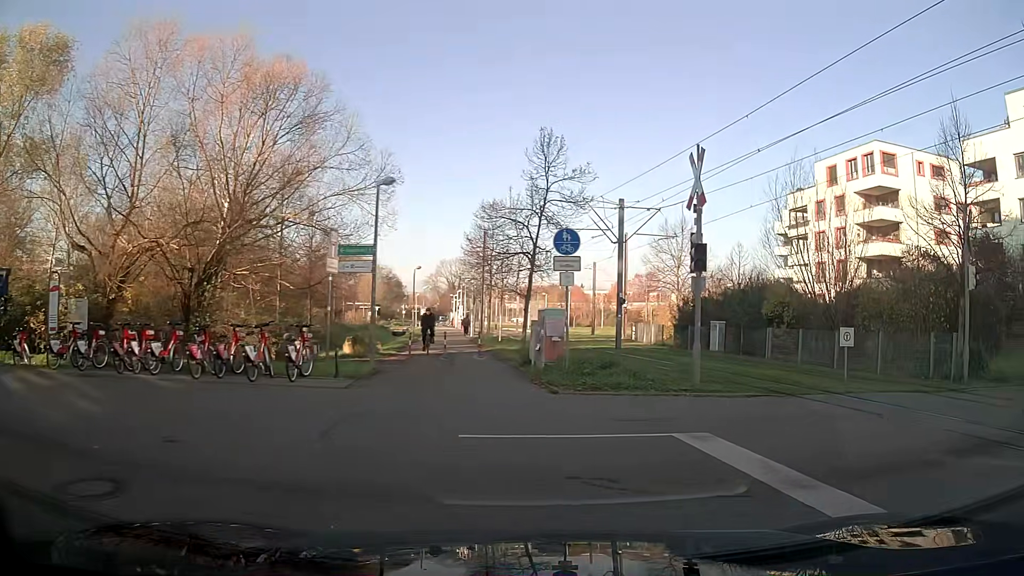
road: residential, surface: asphalt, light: Day
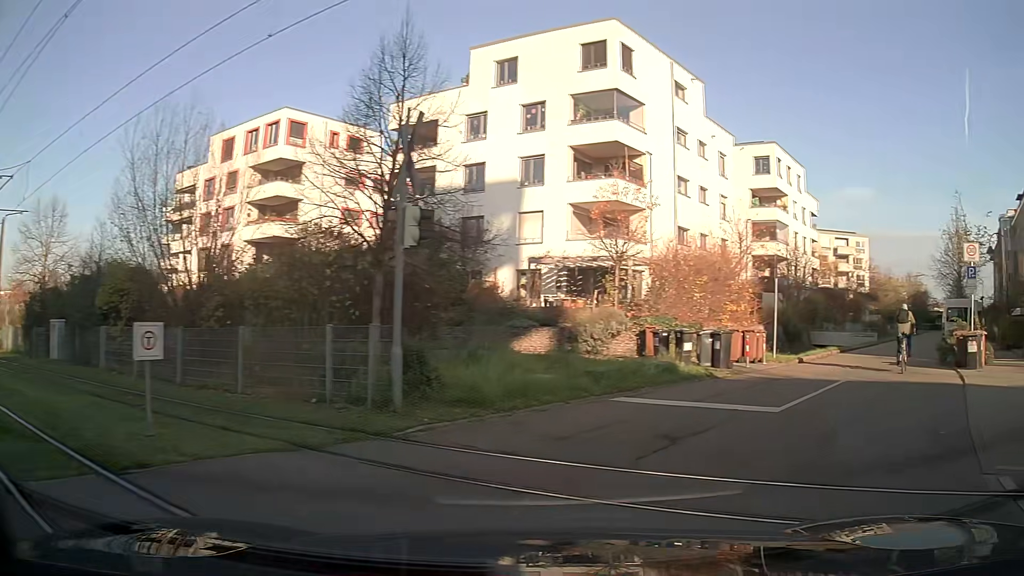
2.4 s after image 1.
(+3.5, +6.9) m; +54°
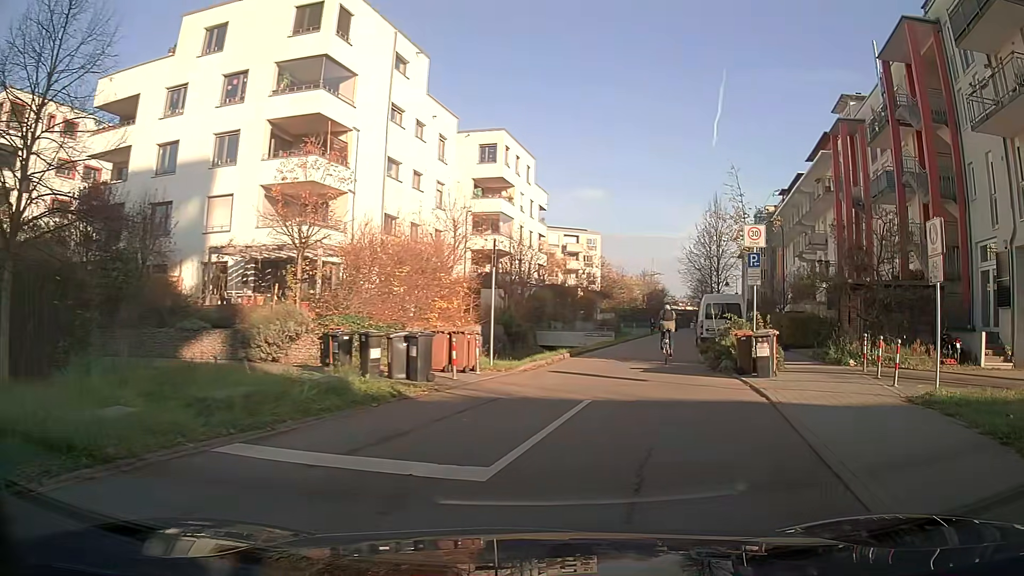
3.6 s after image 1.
(+0.9, +4.4) m; +18°
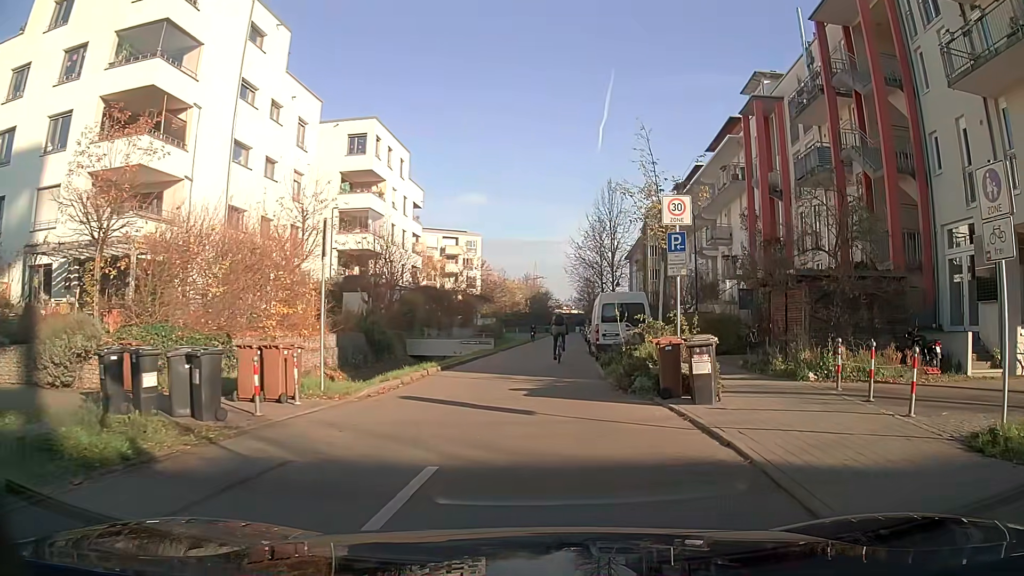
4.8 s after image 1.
(+0.4, +4.8) m; +9°
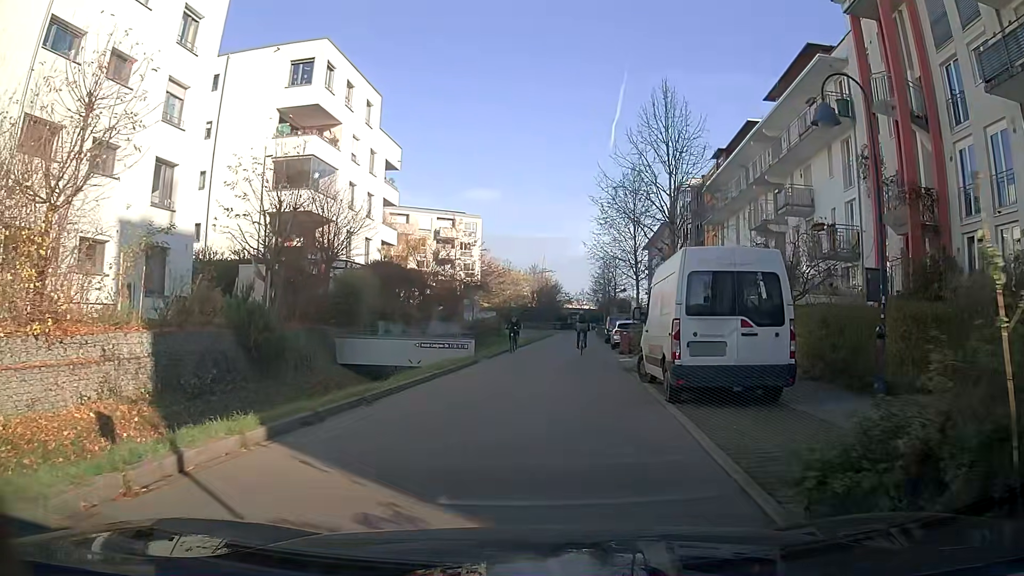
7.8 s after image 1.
(0.0, +13.9) m; -1°
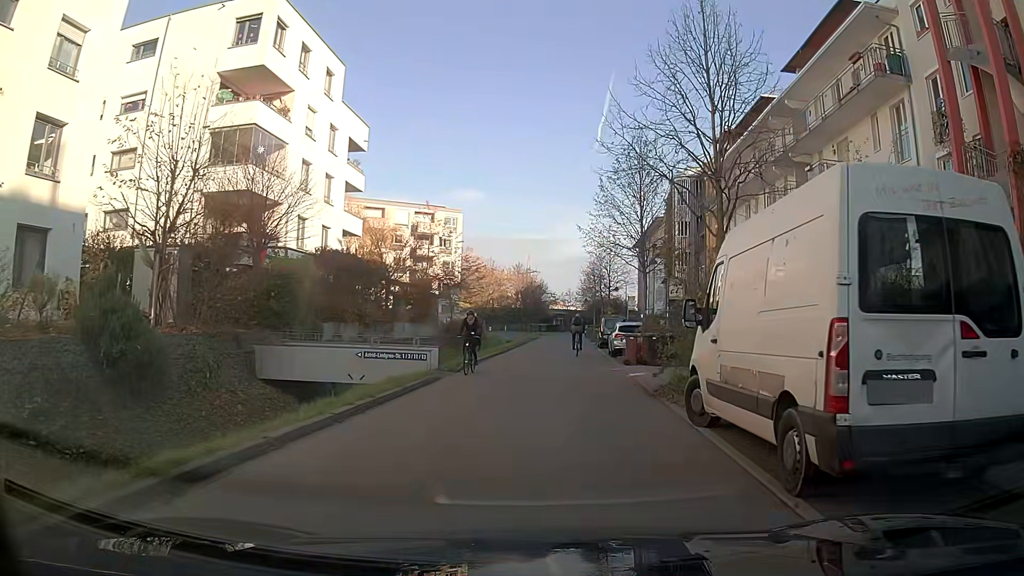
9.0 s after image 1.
(+0.1, +6.1) m; +1°
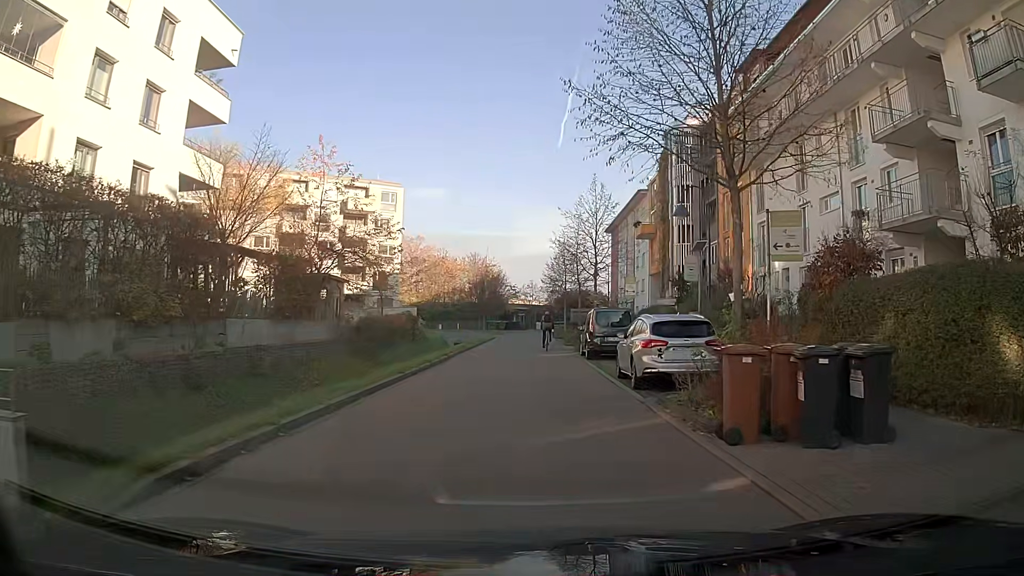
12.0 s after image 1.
(+0.5, +15.6) m; +3°
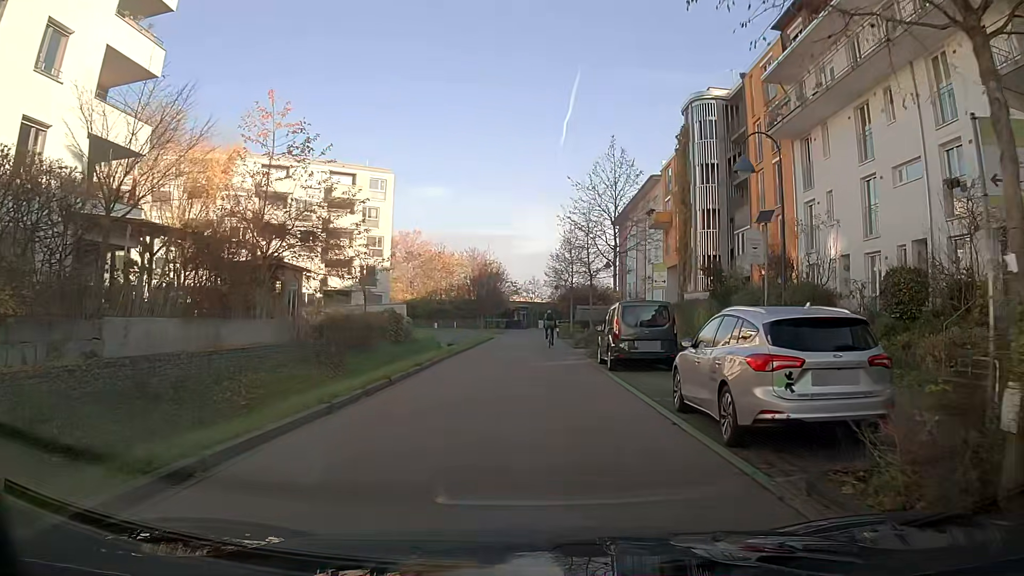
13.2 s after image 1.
(0.0, +6.3) m; 0°
(0, +10) (0, +20) (0, +30) (+1, +40) (+1, +50) (+1, +60) (+1, +70) (+1, +80) (+2, +90) (+6, +99) m
